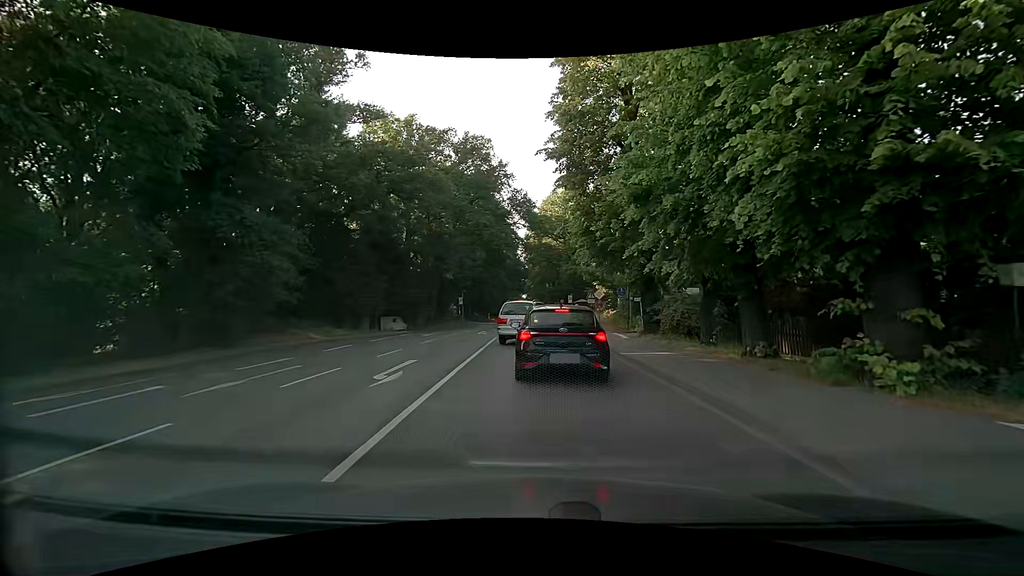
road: secondary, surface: asphalt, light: Day
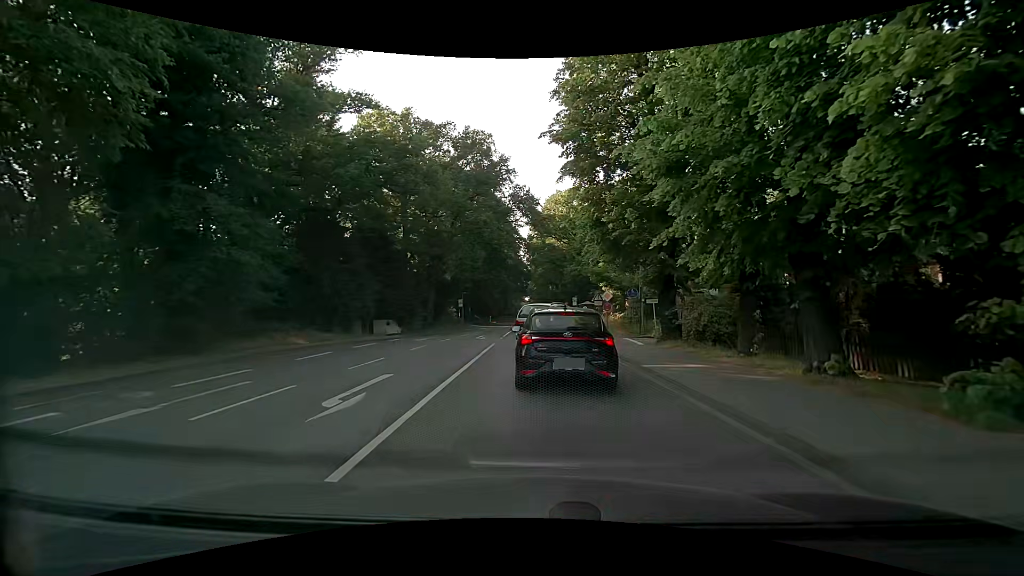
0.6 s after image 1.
(0.0, +2.6) m; 0°
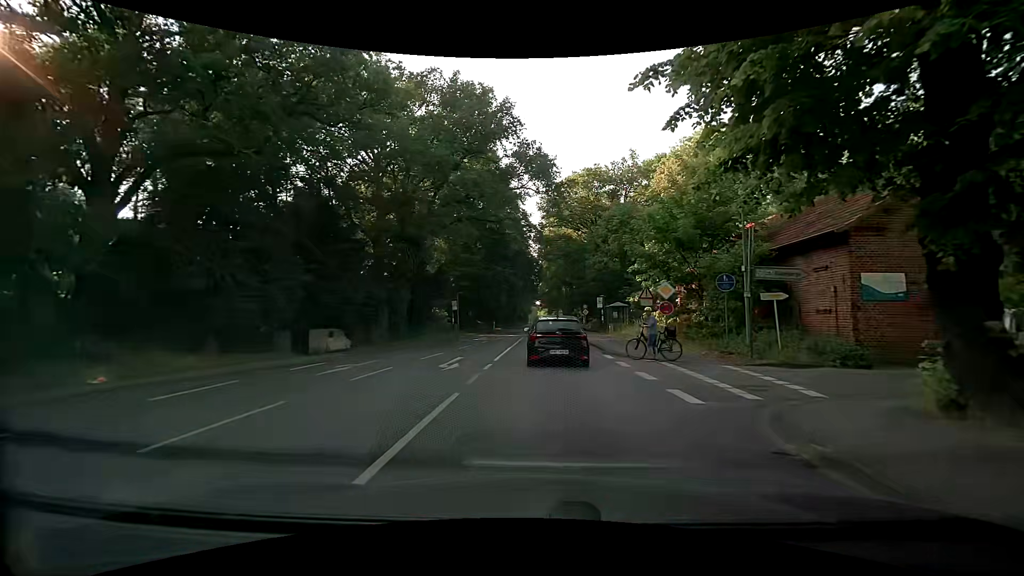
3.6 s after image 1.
(-0.2, +13.5) m; -2°
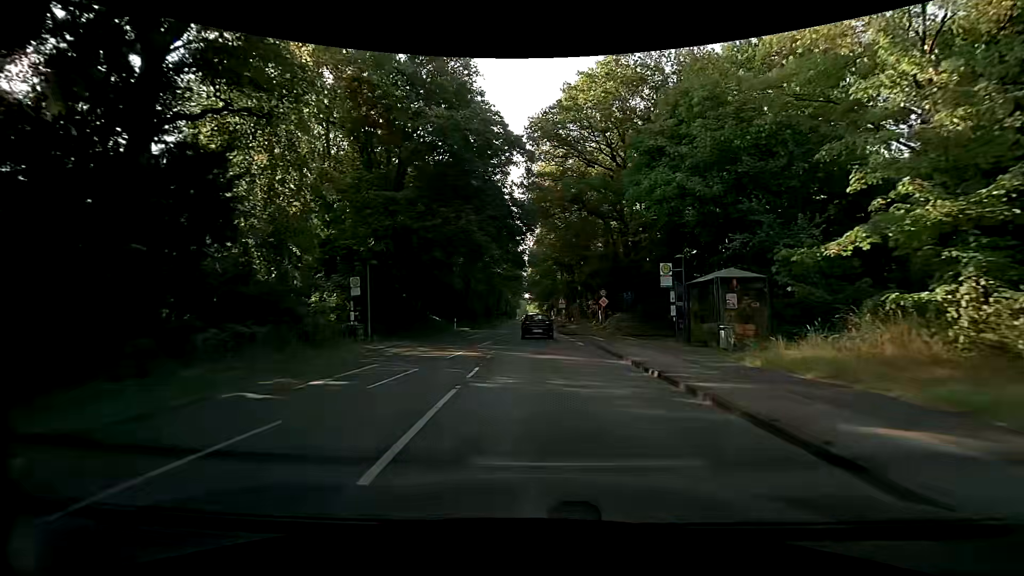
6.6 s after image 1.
(+0.5, +26.5) m; +2°
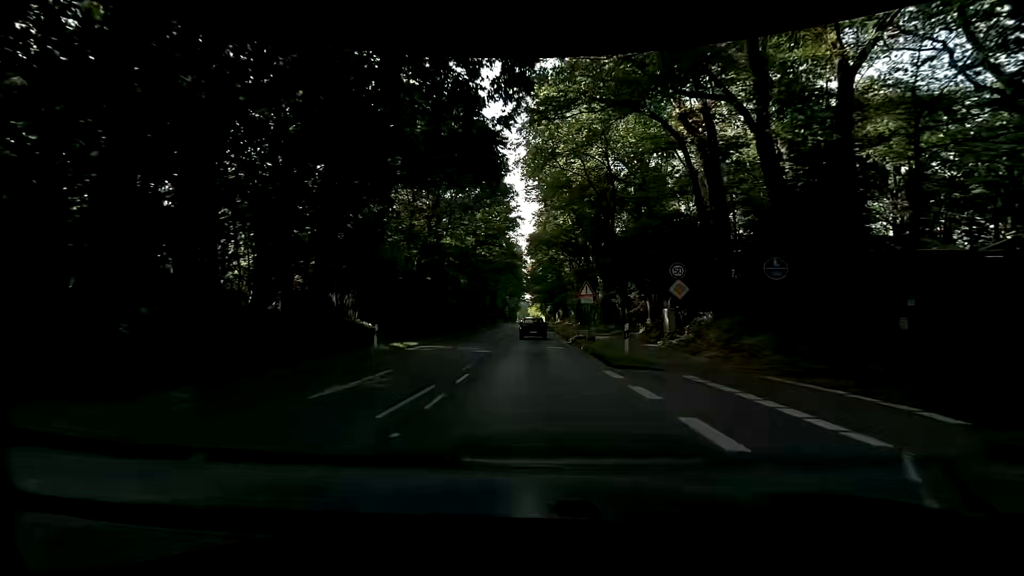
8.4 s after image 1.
(+0.2, +21.3) m; 0°
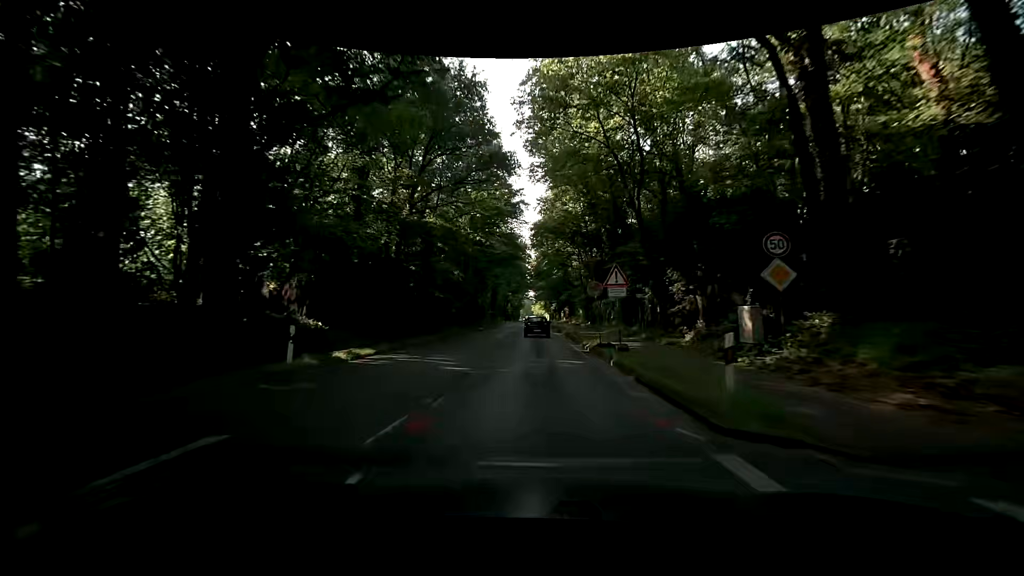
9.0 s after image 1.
(0.0, +7.6) m; 0°
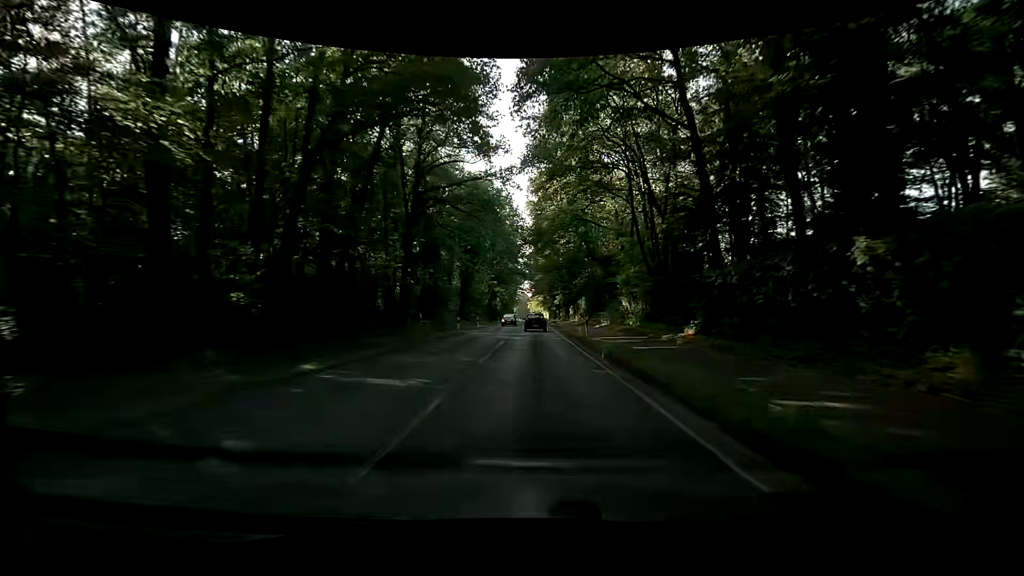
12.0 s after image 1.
(-0.4, +38.1) m; 0°
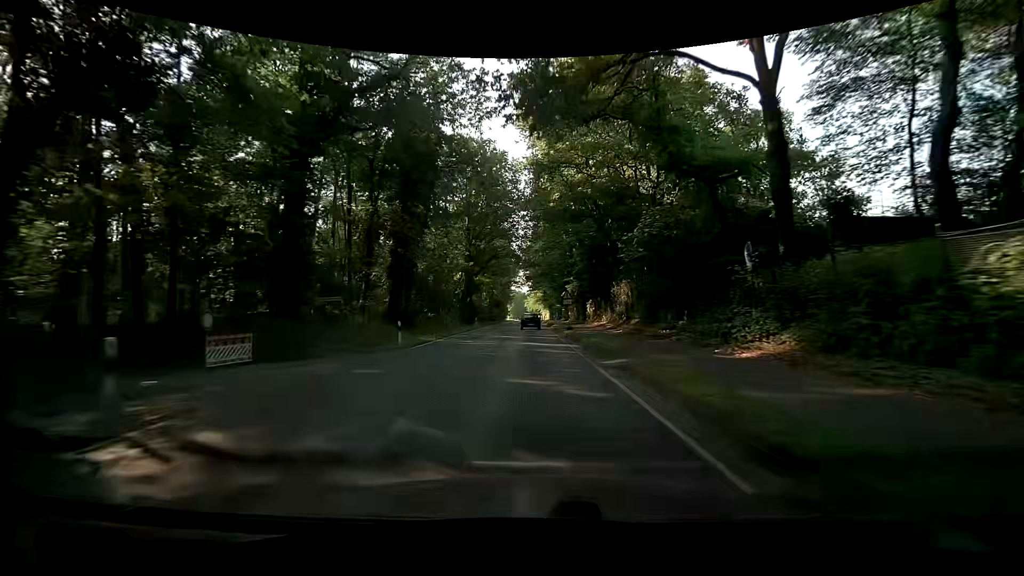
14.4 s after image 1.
(0.0, +30.0) m; +1°
(0, +10) (0, +20) (0, +30) (0, +40) (-1, +50) (-1, +60) (-1, +70) (-1, +80) (-1, +90) (-1, +100) m
